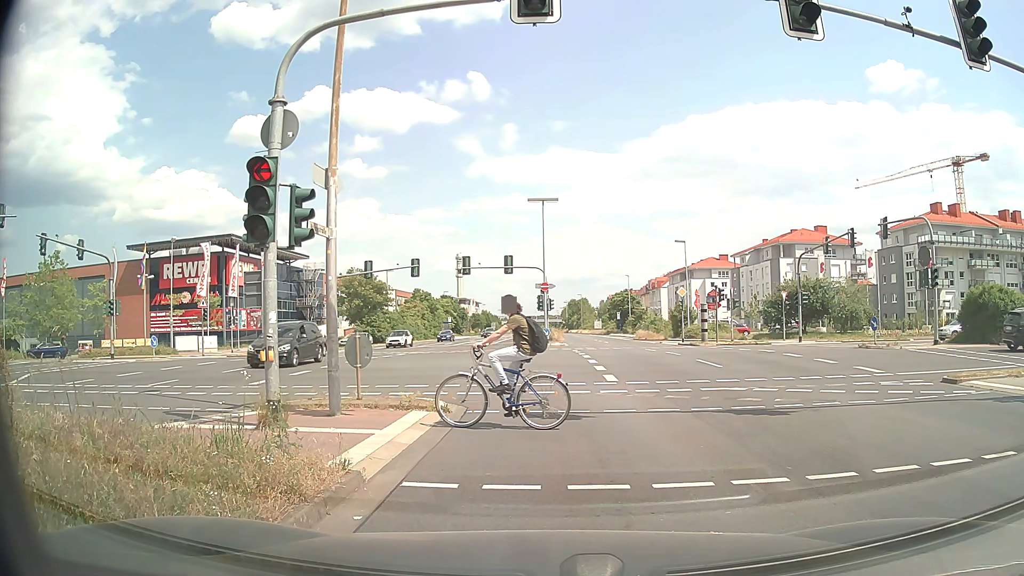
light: Day
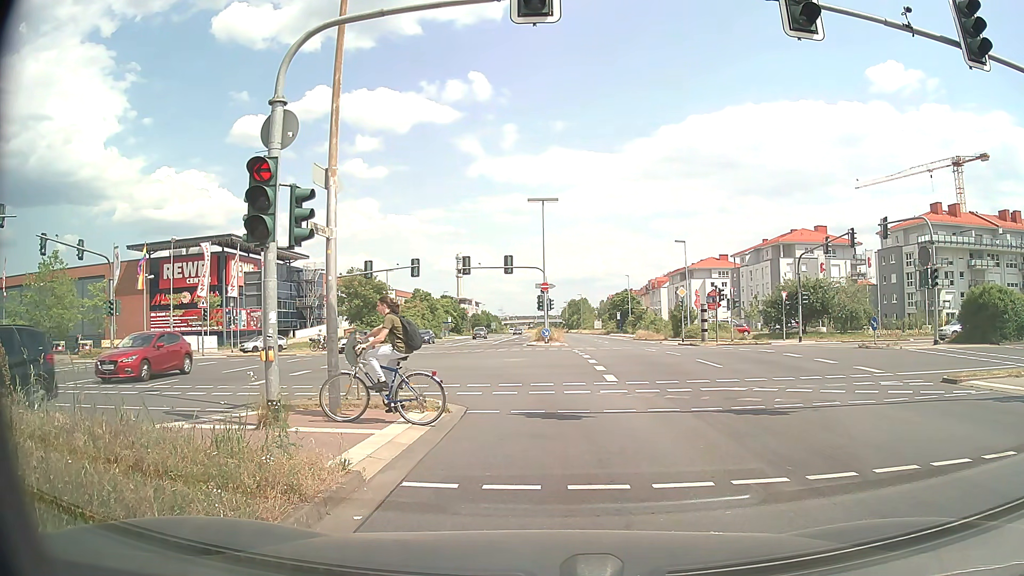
(0.0, 0.0) m; 0°
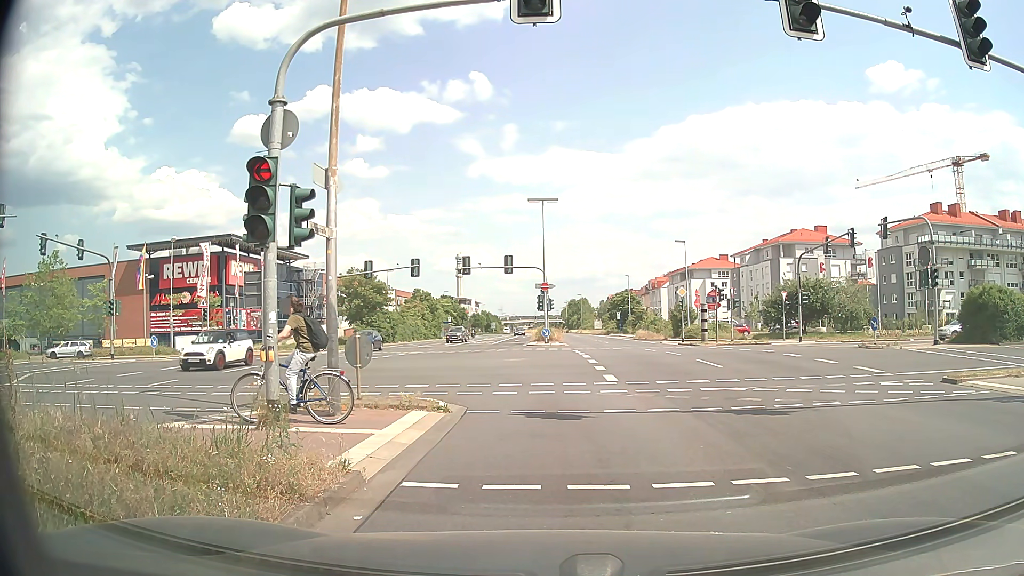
(0.0, 0.0) m; 0°
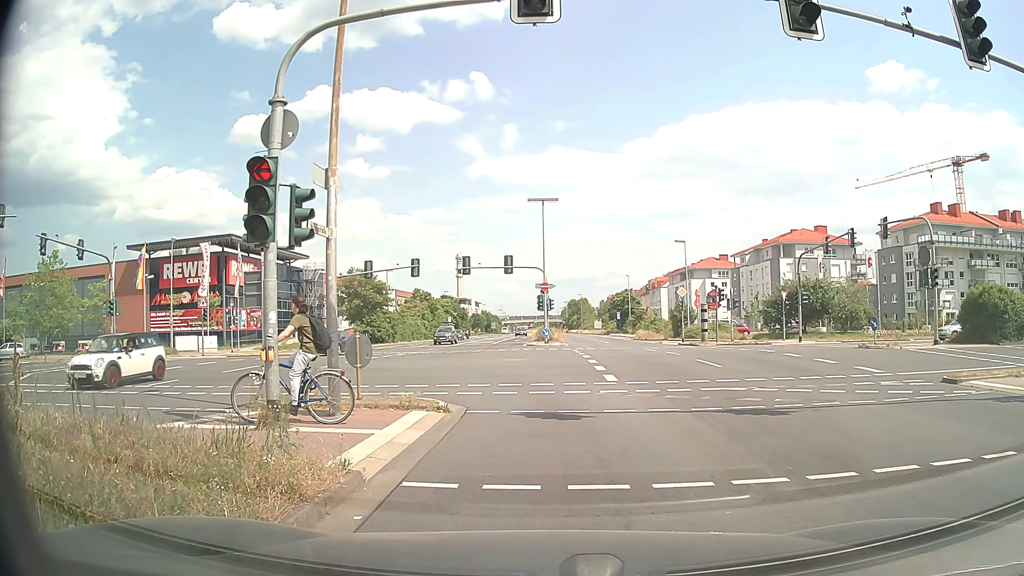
(0.0, 0.0) m; 0°
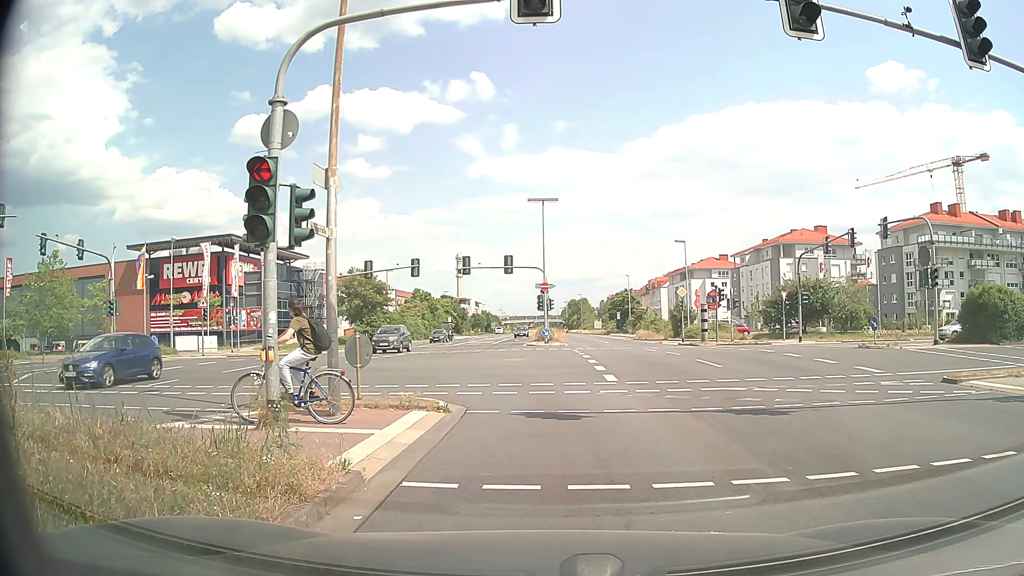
(0.0, 0.0) m; 0°
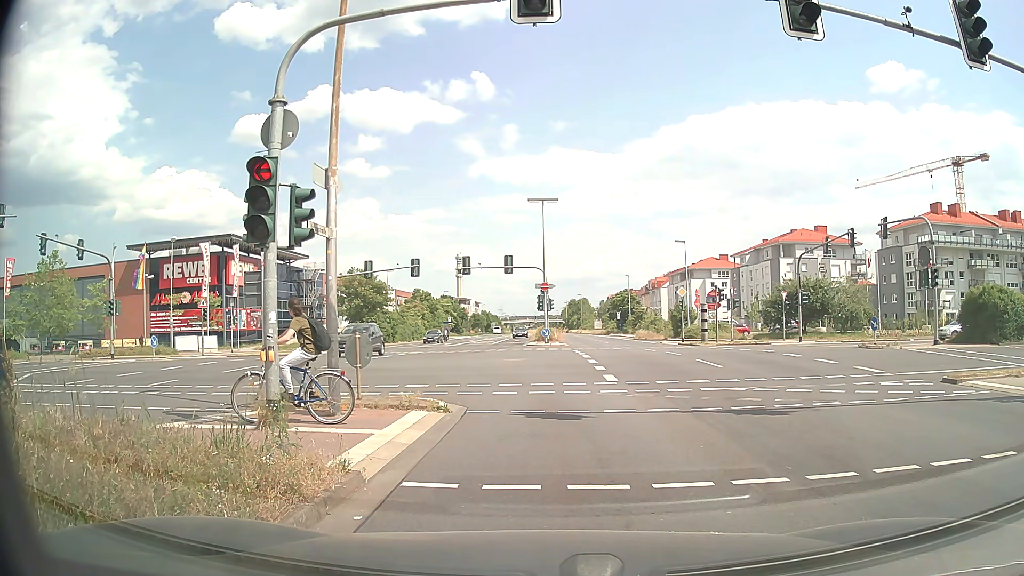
(0.0, 0.0) m; 0°
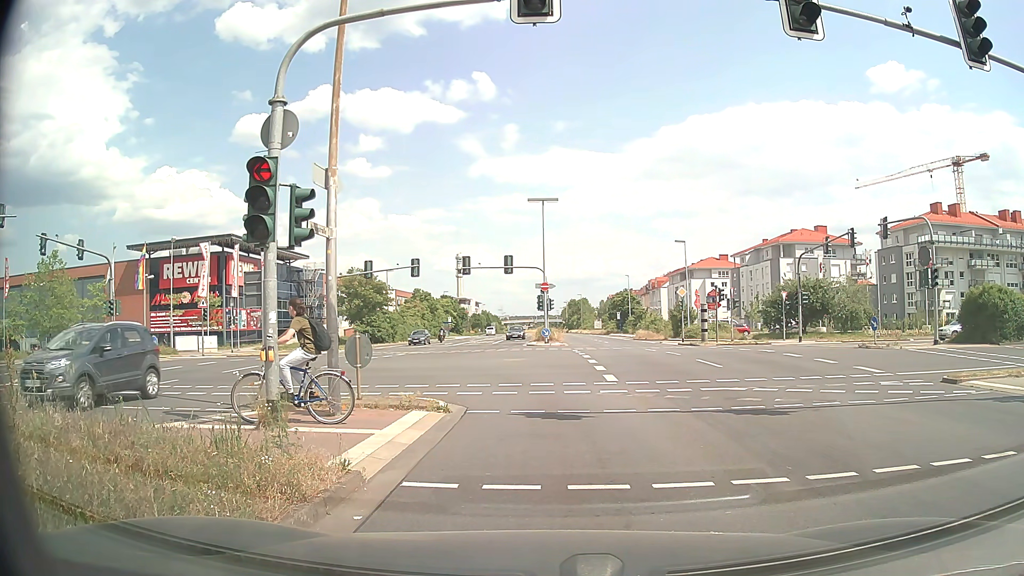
(0.0, 0.0) m; 0°
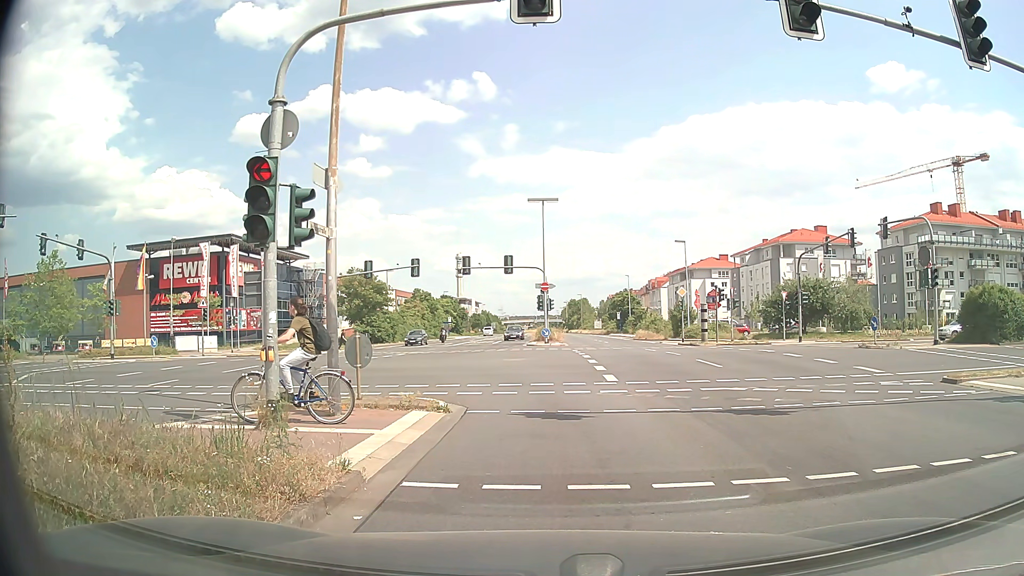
(0.0, 0.0) m; 0°
(0, +10) (-2, +20) (-8, +28) (-16, +33) (-26, +35) (-36, +35) (-46, +34) (-55, +33) (-65, +32) (-75, +31) m
